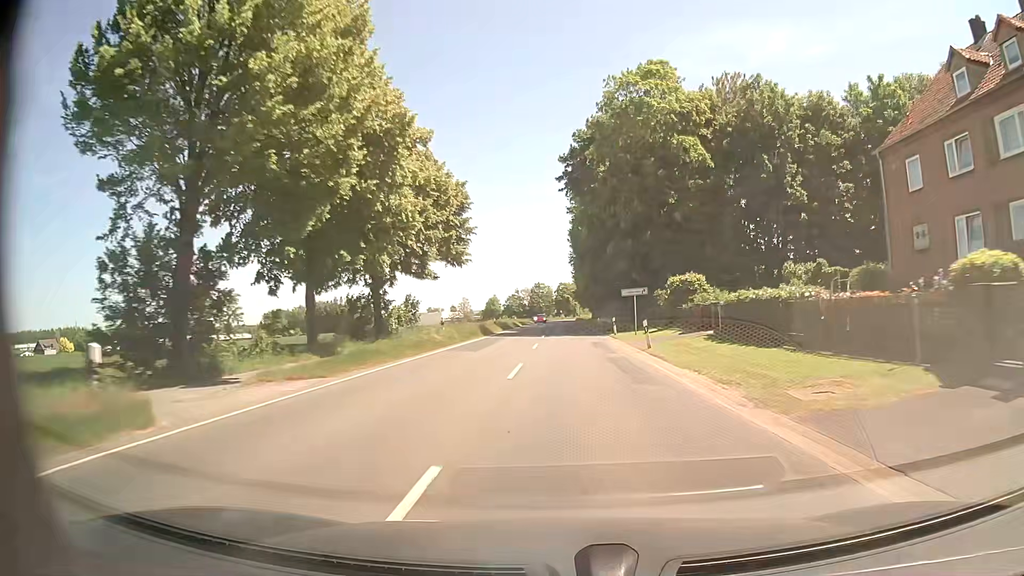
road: secondary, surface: asphalt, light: Day
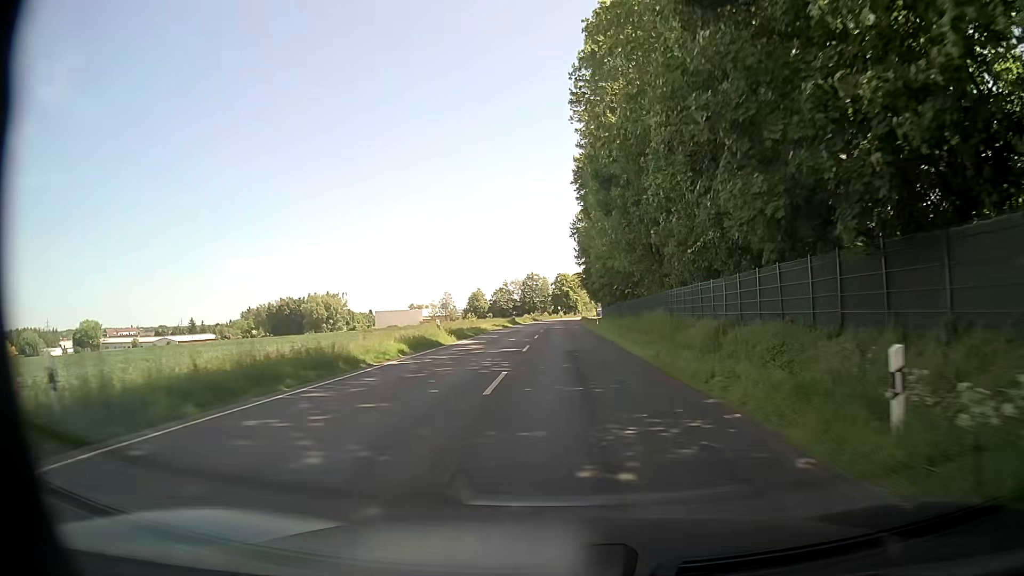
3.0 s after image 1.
(+0.1, +50.8) m; -1°
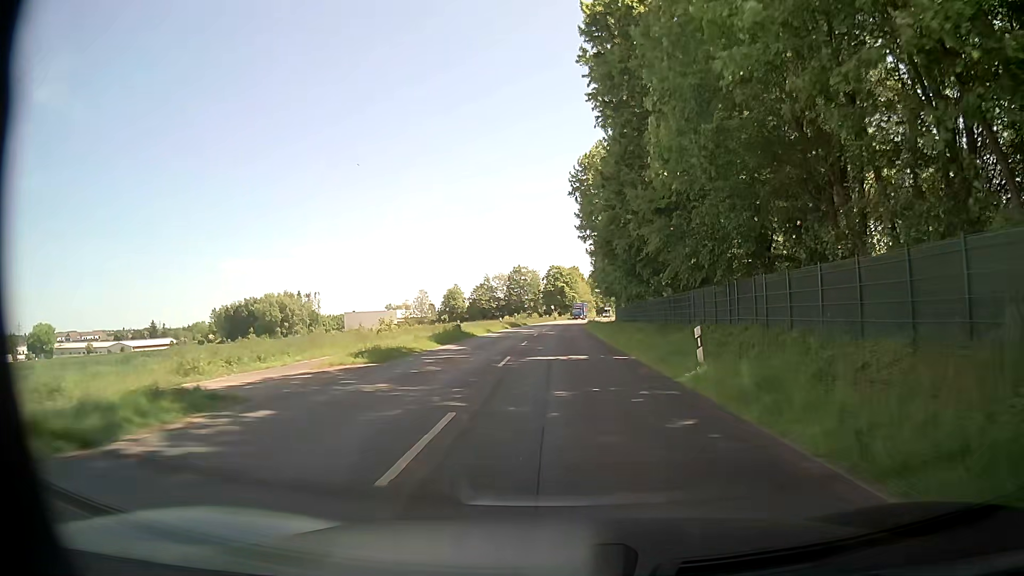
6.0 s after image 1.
(+0.6, +41.5) m; +1°
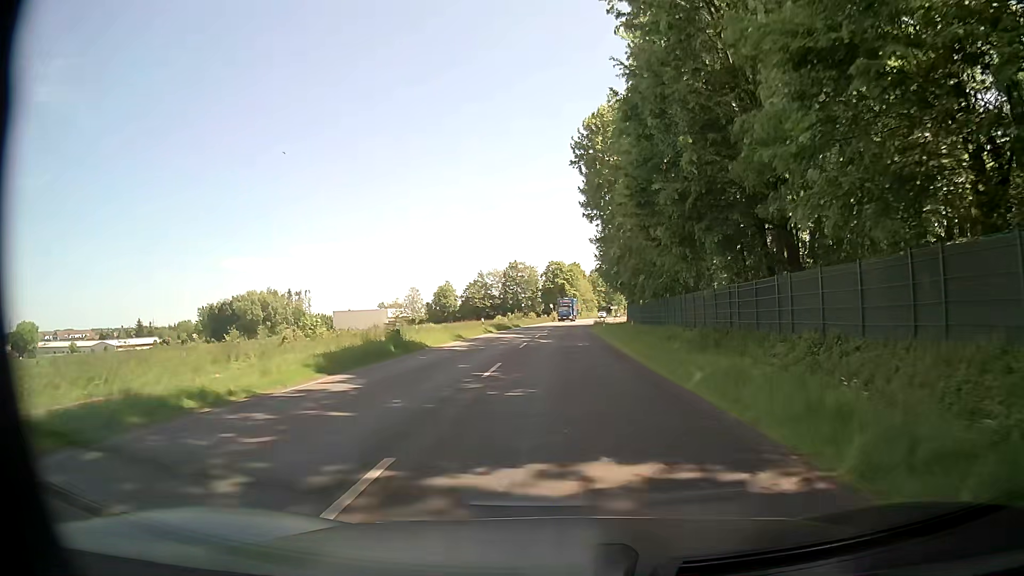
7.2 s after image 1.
(0.0, +15.0) m; 0°
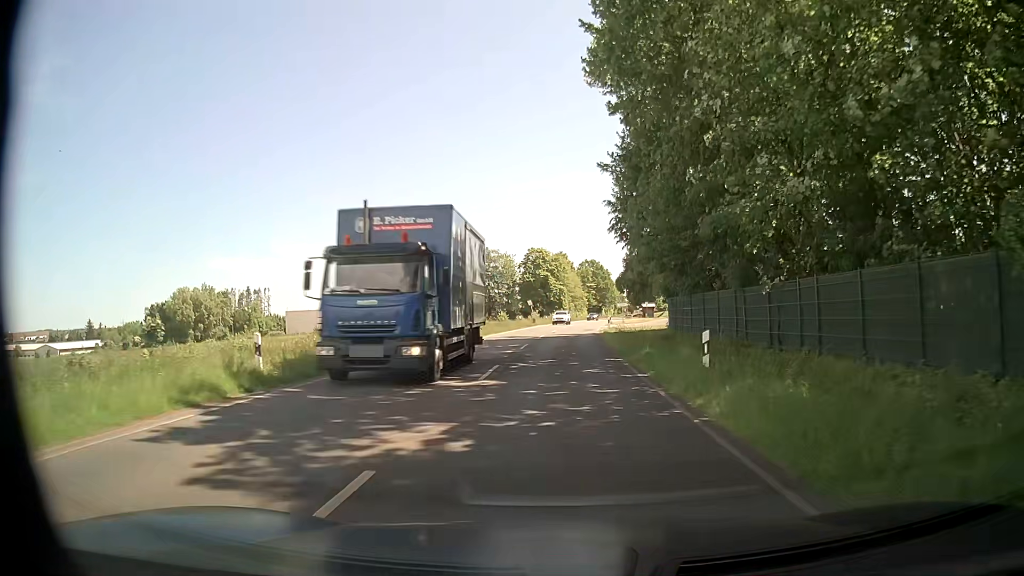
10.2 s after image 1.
(+0.4, +36.4) m; +2°
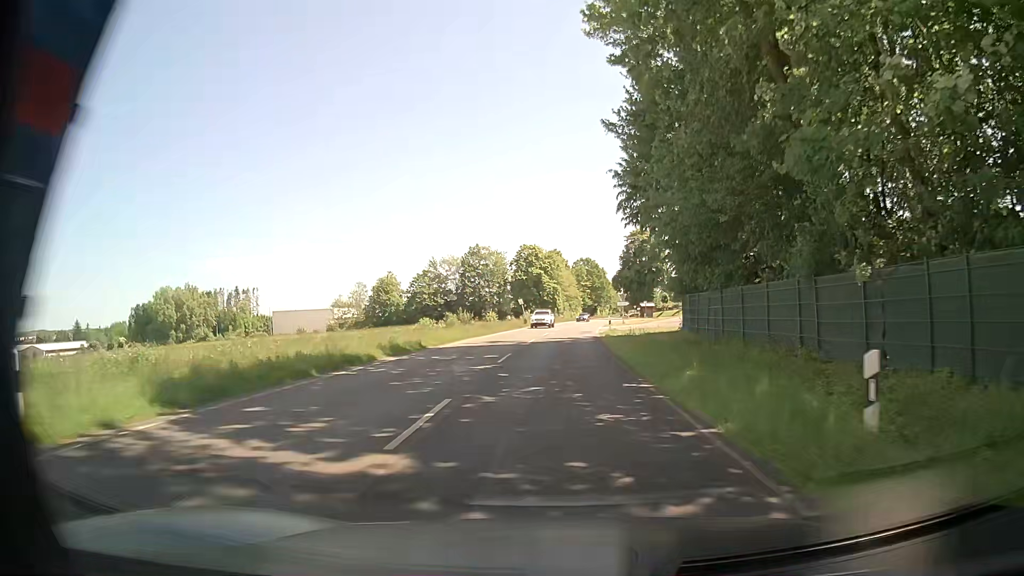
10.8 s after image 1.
(0.0, +7.1) m; +1°
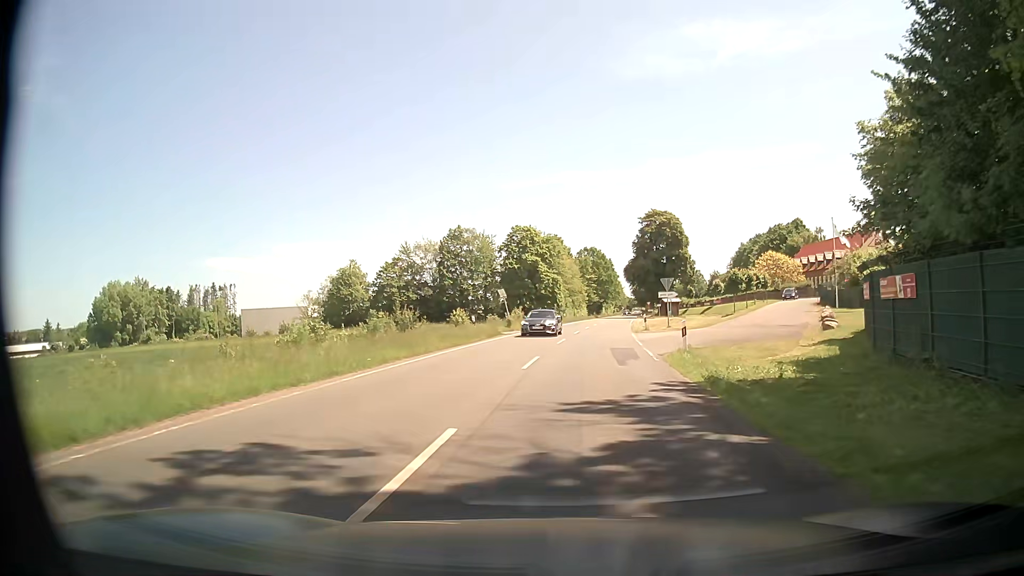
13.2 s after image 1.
(-0.2, +26.7) m; 0°
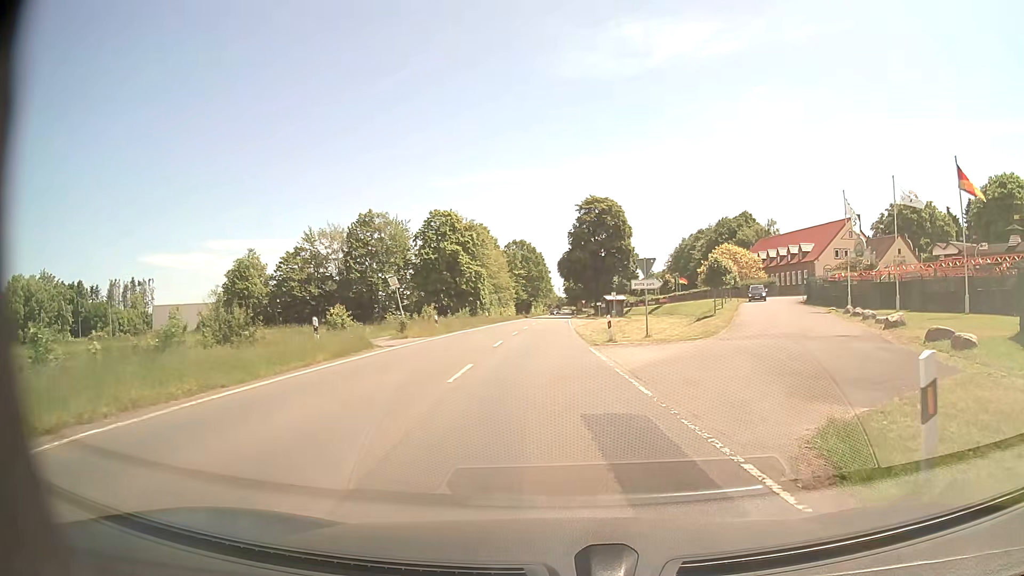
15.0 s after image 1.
(+0.5, +15.1) m; +7°
(+2, +10) (+6, +19) (+10, +28) (+13, +37) (+16, +47) (+18, +57) (+20, +66) (+25, +75) (+31, +83) (+40, +87) m
